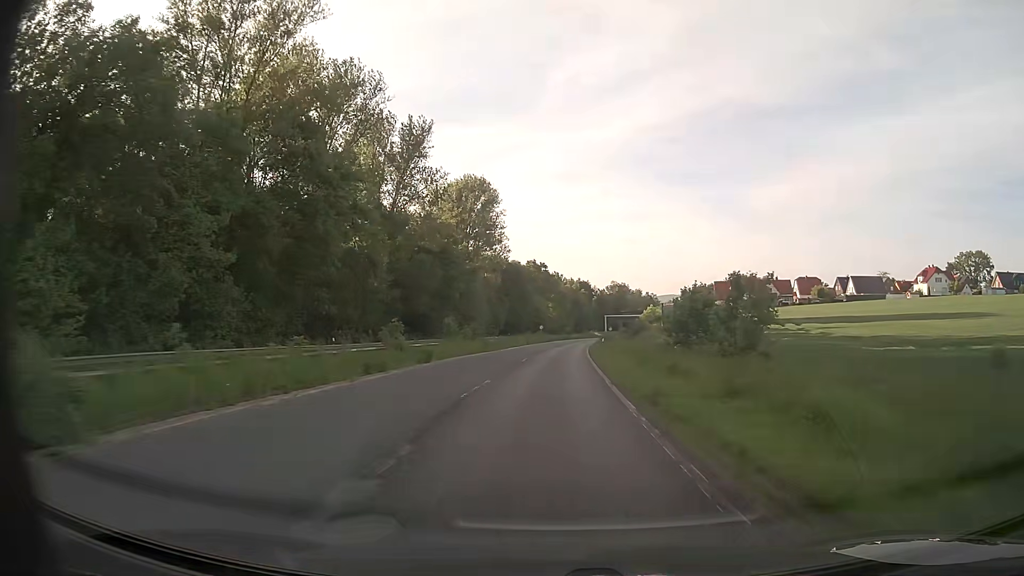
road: trunk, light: Day
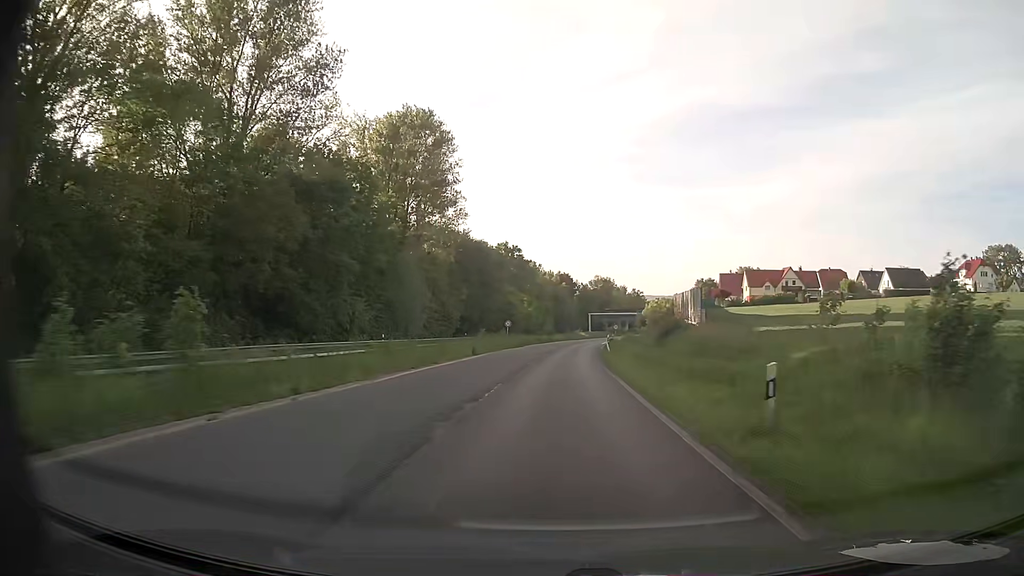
(+0.4, +38.0) m; +1°
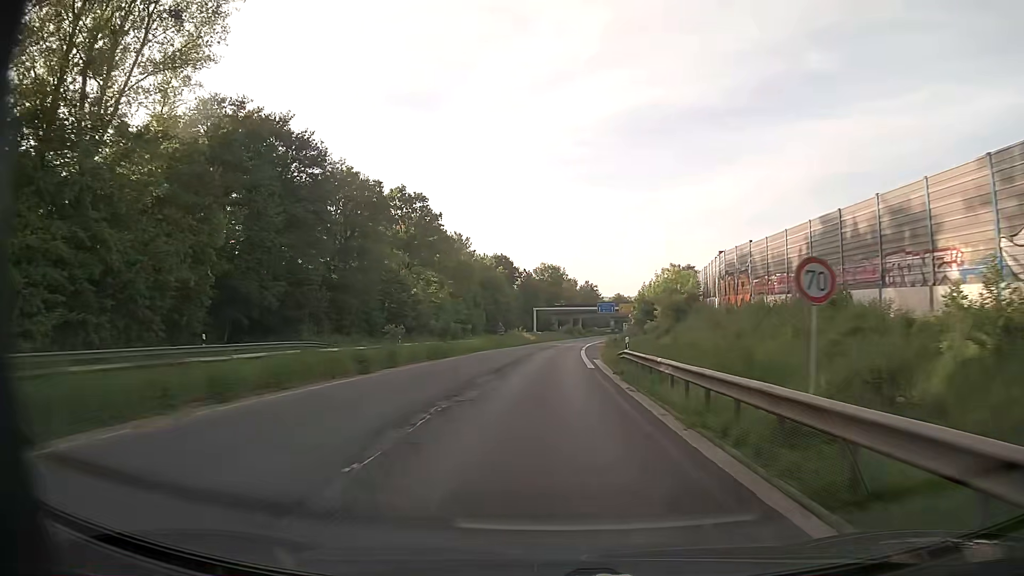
(+3.1, +61.0) m; +5°
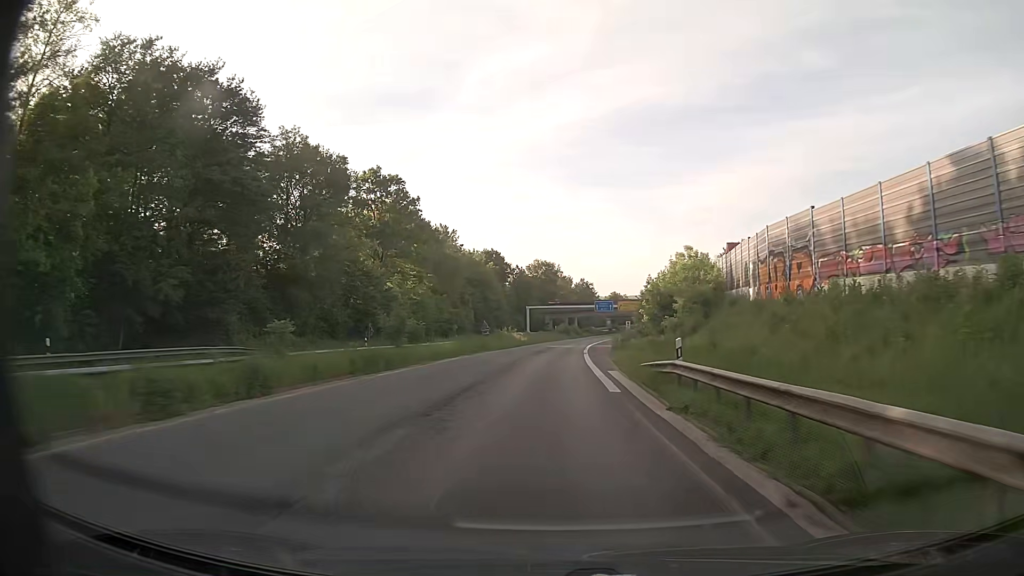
(+0.1, +11.9) m; +1°
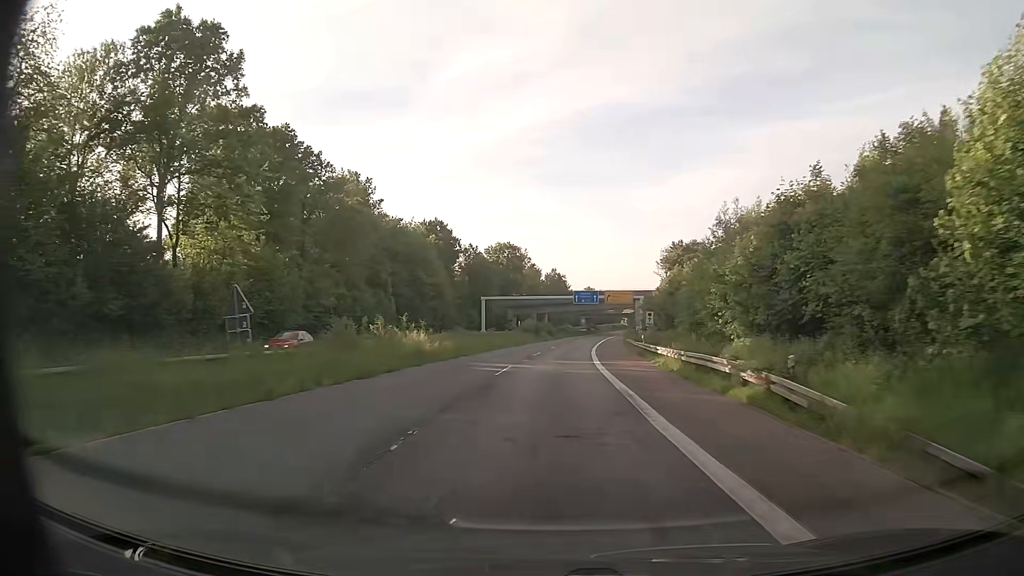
(+0.9, +46.5) m; +3°
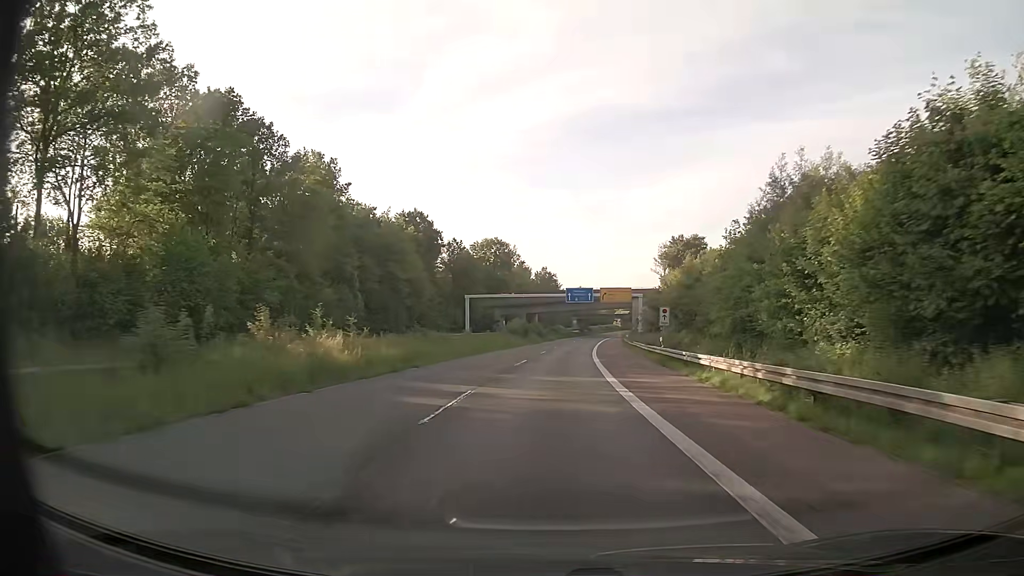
(+0.1, +11.5) m; +1°
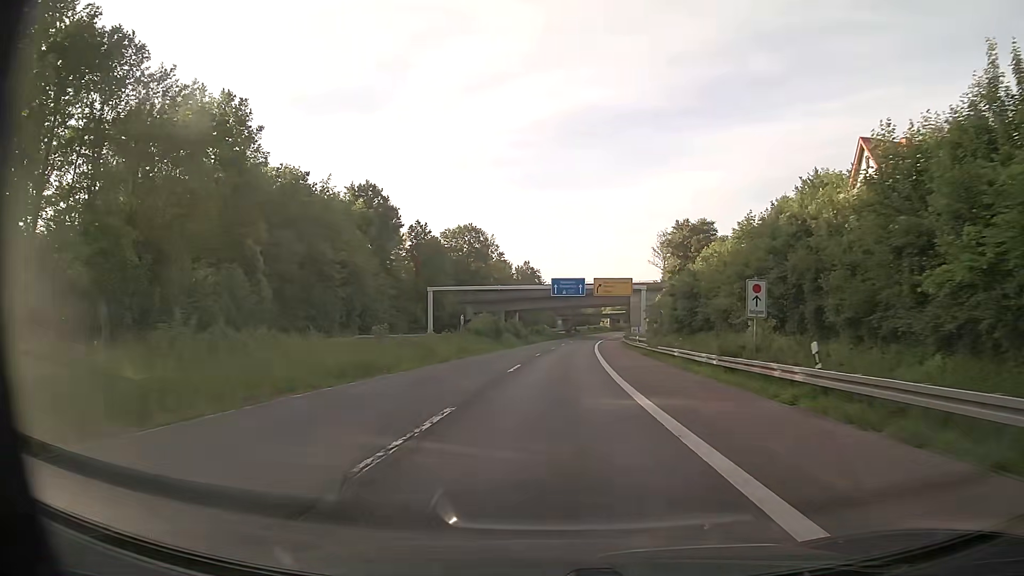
(+0.3, +23.1) m; +1°
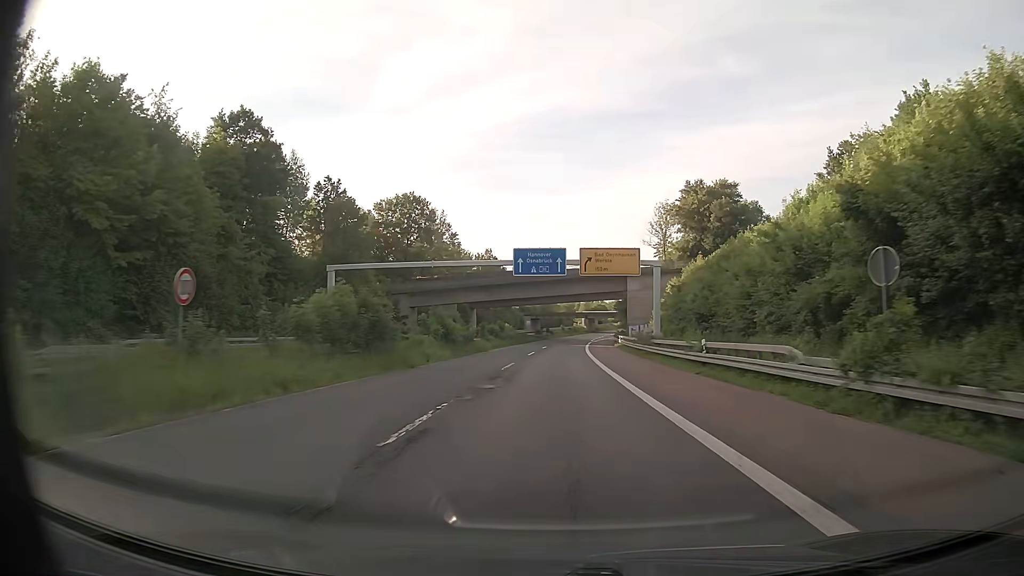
(+0.8, +35.1) m; +3°
(0, +10) (0, +20) (0, +30) (+1, +40) (+1, +50) (+2, +60) (+2, +70) (+3, +80) (+4, +90) (+5, +100) m
